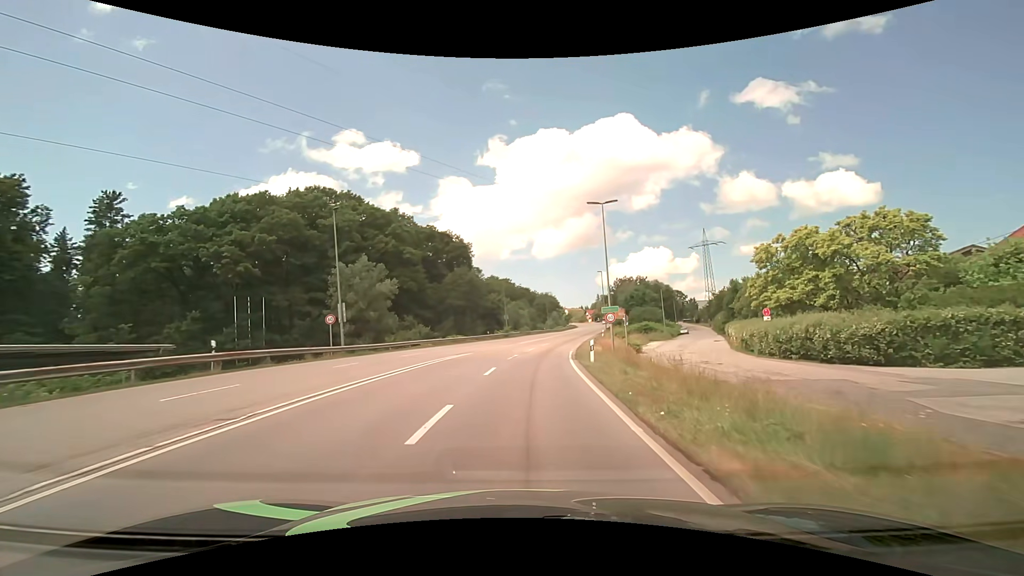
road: secondary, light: Day
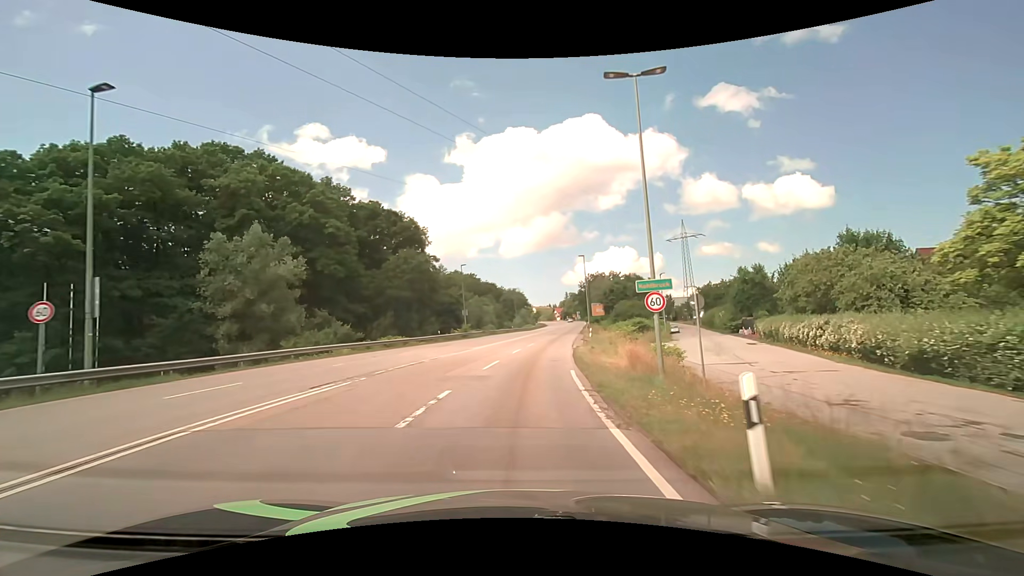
(+0.5, +16.8) m; +4°
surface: asphalt
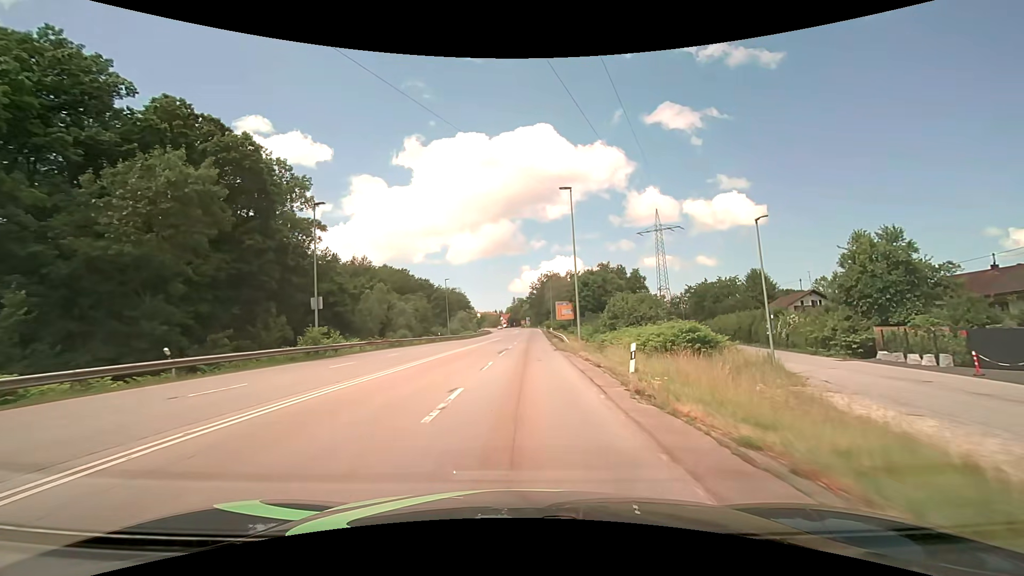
(+1.8, +35.0) m; +6°
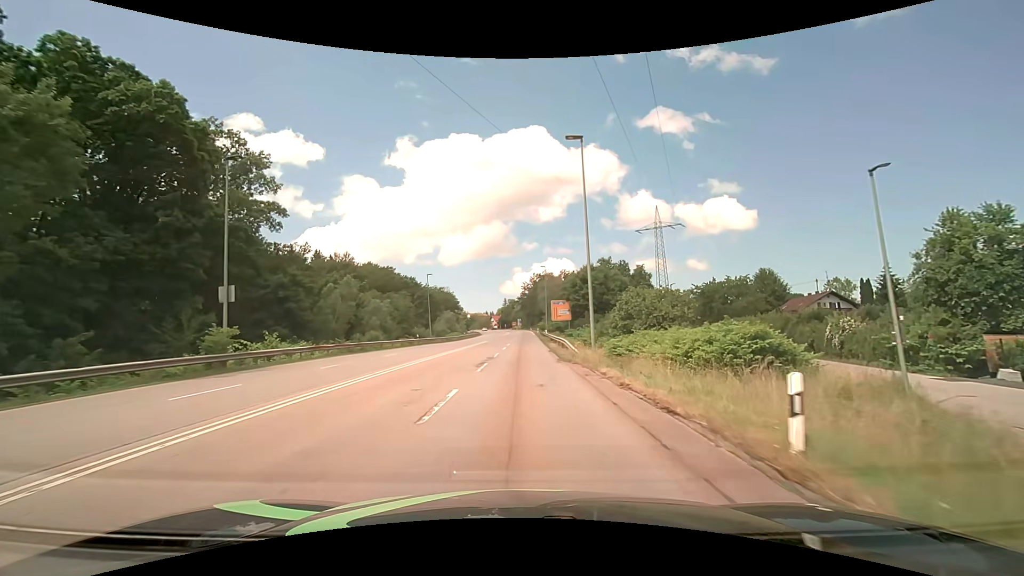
(+0.1, +8.9) m; +1°
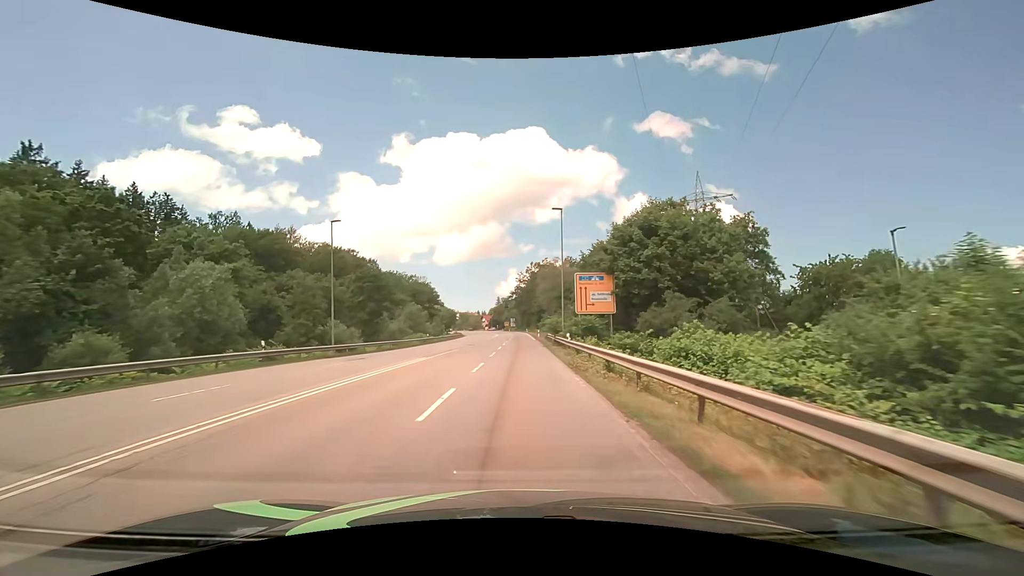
(+0.4, +35.9) m; +1°
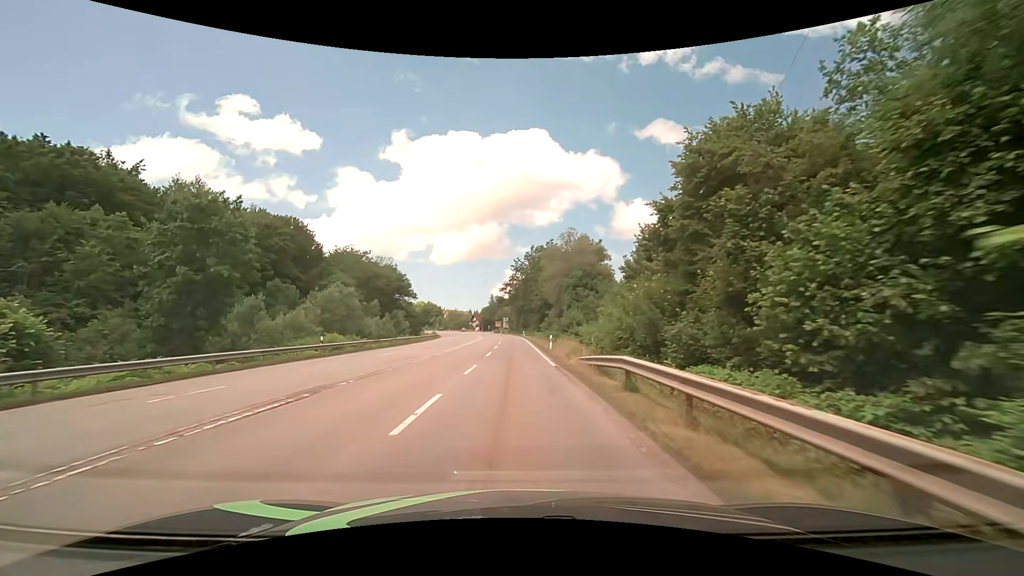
(+0.3, +36.2) m; 0°
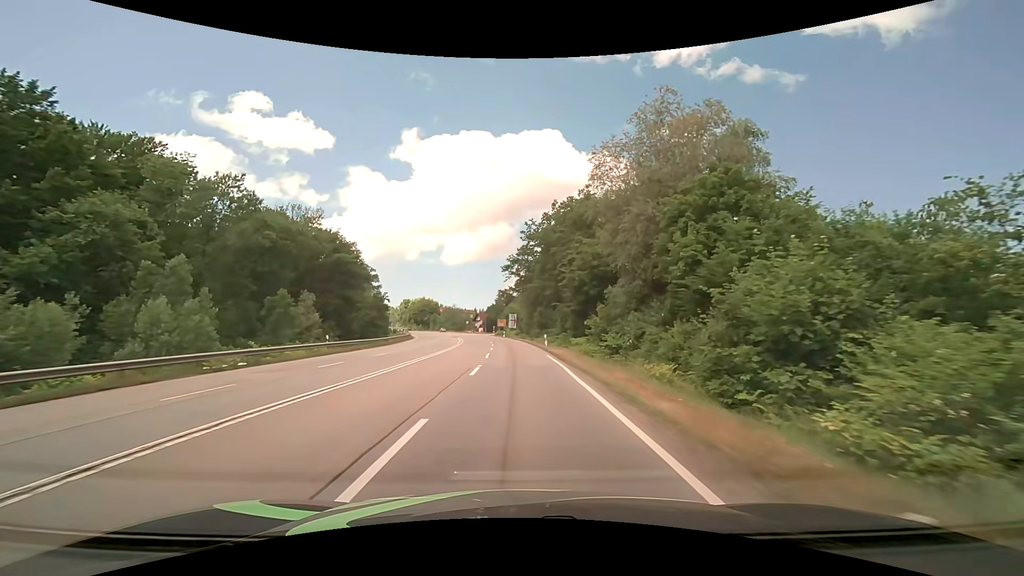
(-0.2, +45.4) m; -1°
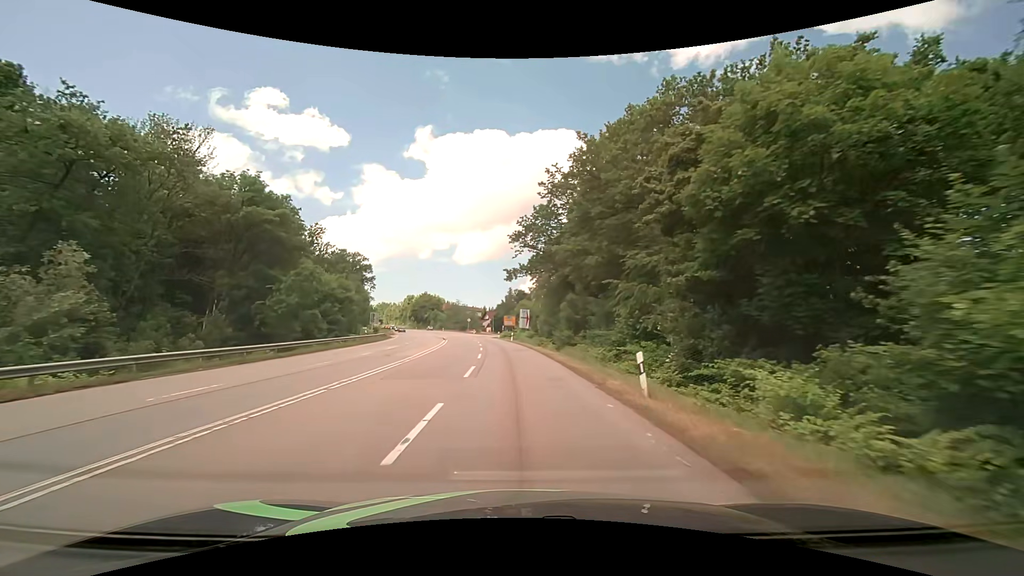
(-0.3, +27.3) m; -1°
(0, +10) (0, +20) (-1, +30) (-2, +40) (-3, +50) (-4, +60) (-5, +70) (-7, +80) (-8, +89) (-10, +99) m
